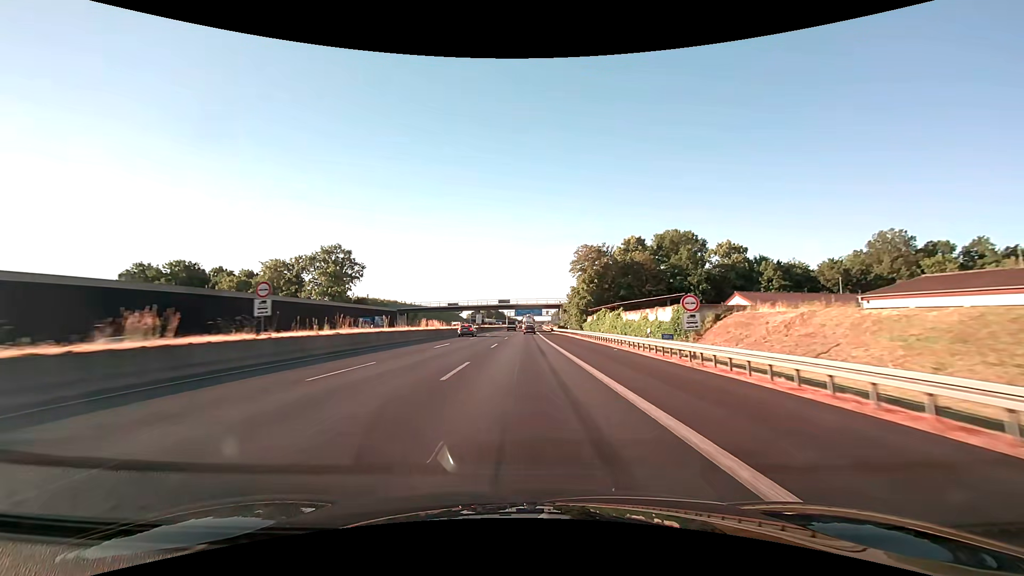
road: motorway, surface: asphalt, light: Day
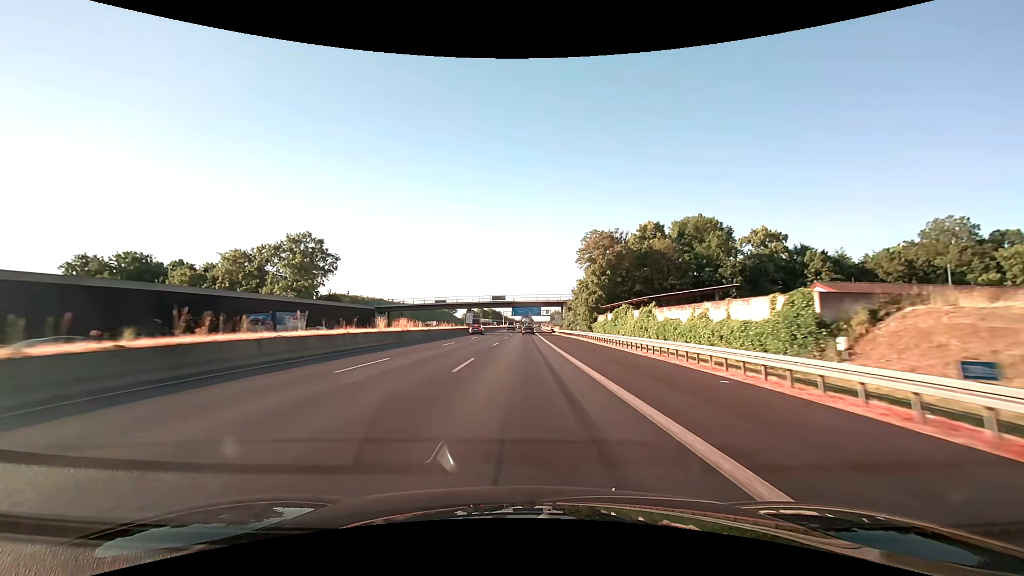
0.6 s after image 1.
(0.0, +15.8) m; 0°
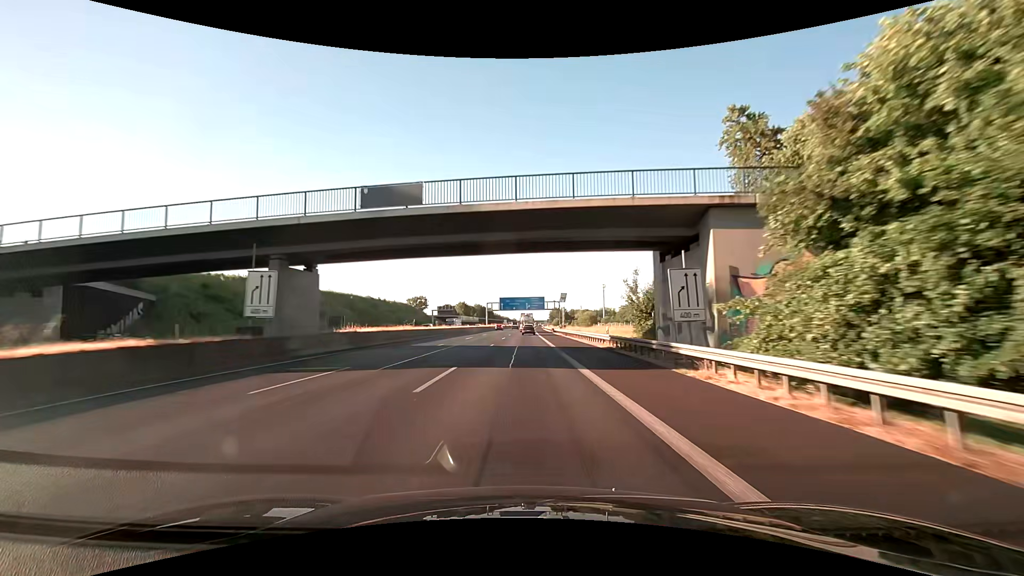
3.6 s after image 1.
(+0.5, +78.3) m; +1°
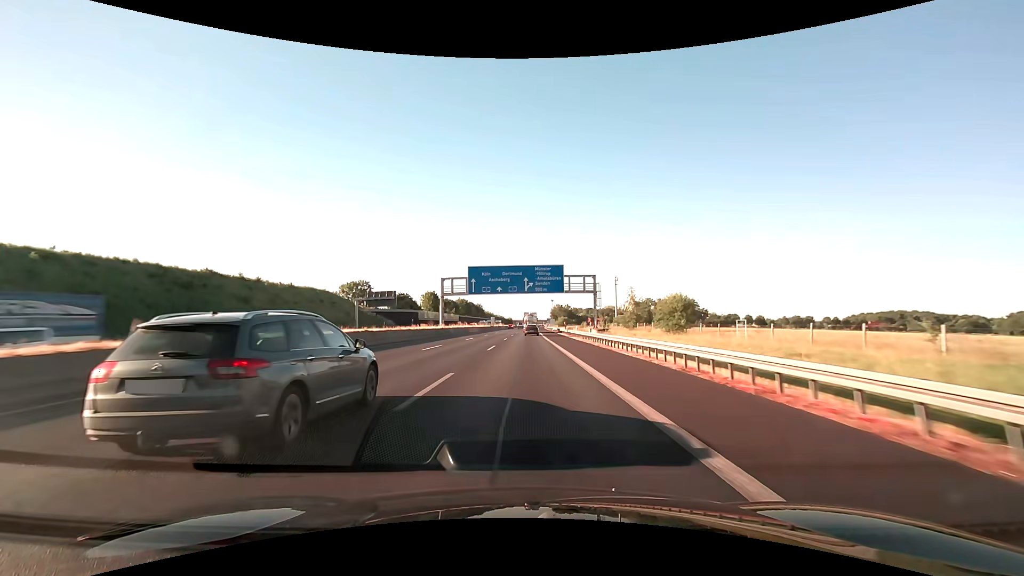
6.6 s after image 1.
(0.0, +76.9) m; 0°
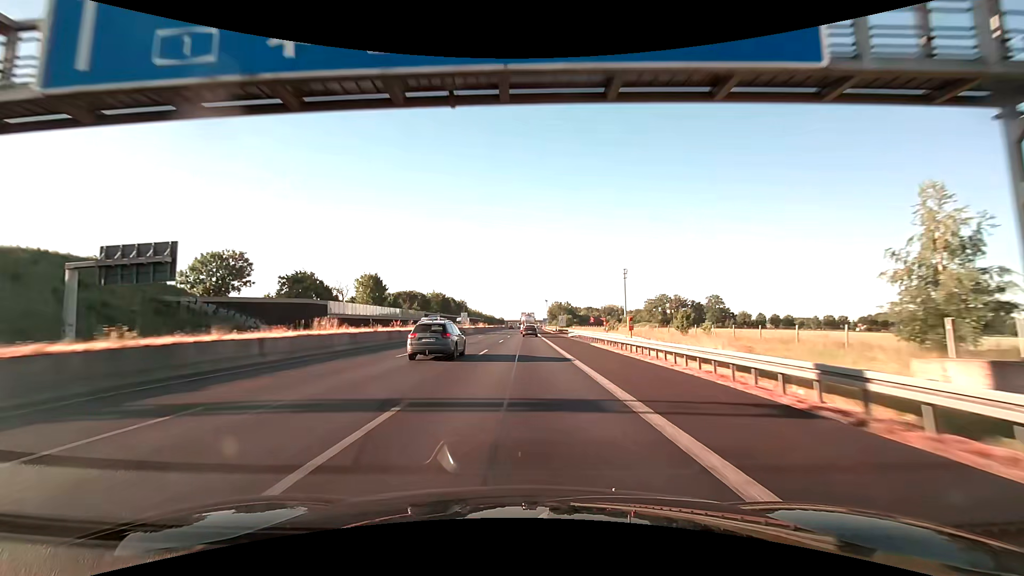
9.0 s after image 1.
(+0.5, +60.3) m; +1°
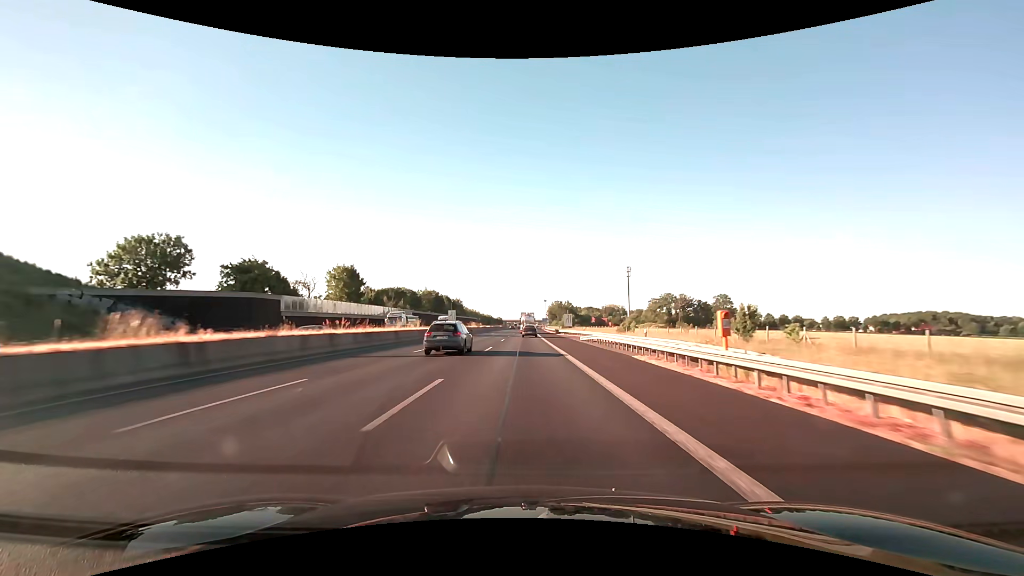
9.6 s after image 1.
(0.0, +14.9) m; 0°
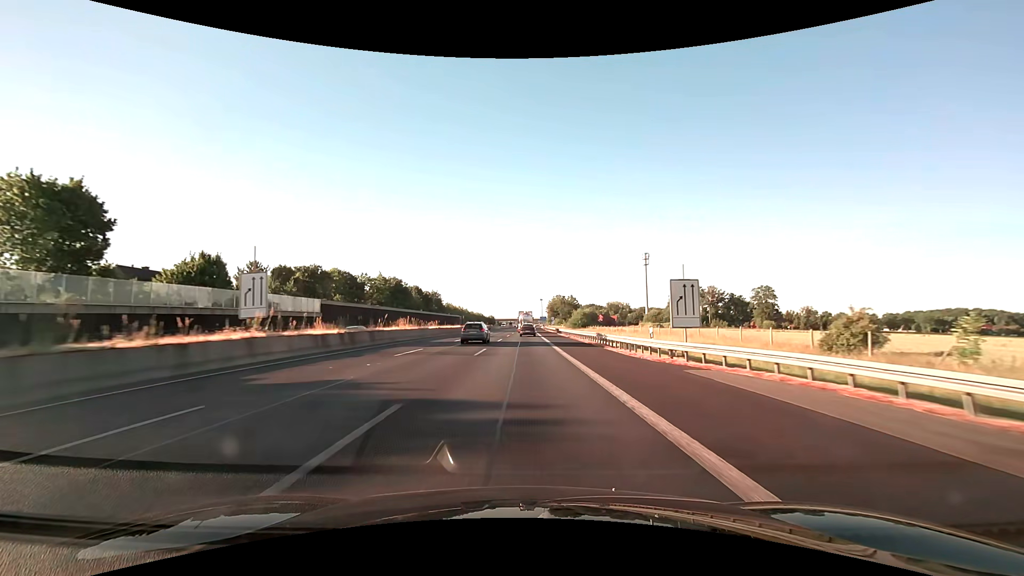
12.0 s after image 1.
(+0.1, +58.6) m; 0°
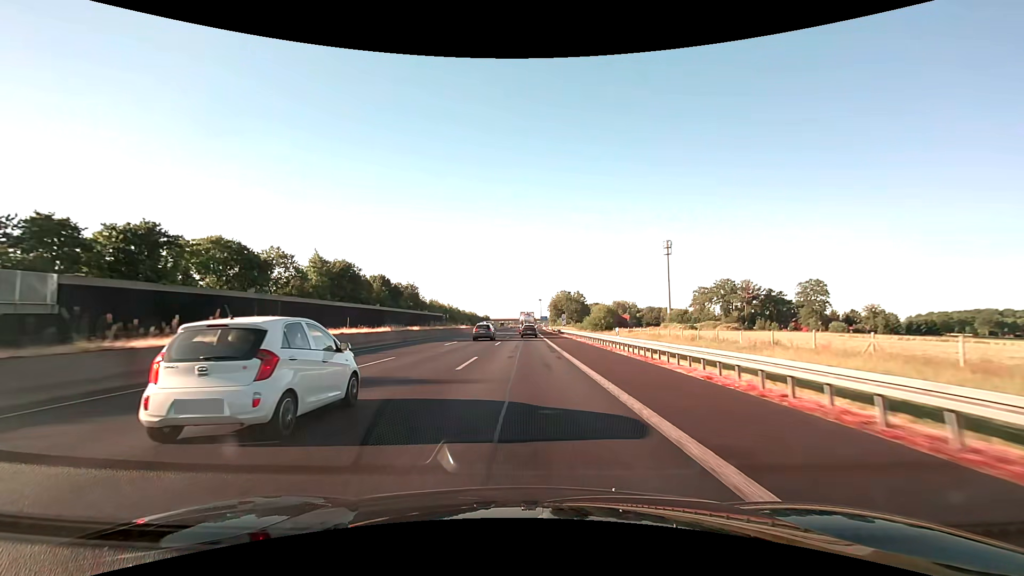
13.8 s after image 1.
(+0.1, +43.2) m; 0°
(0, +10) (0, +20) (0, +30) (0, +40) (0, +50) (0, +60) (0, +70) (+1, +80) (+1, +90) (+1, +100) m
